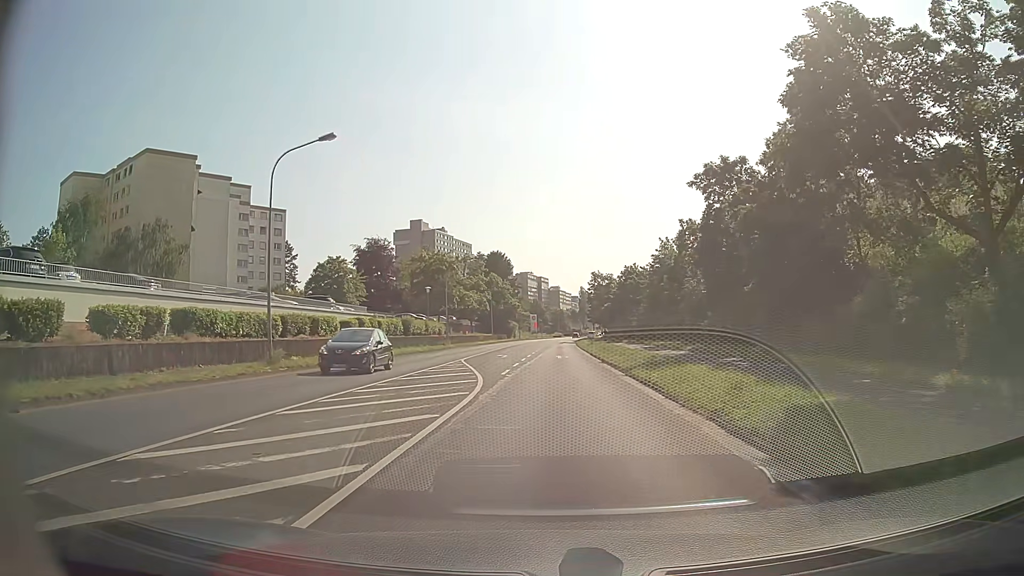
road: secondary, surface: asphalt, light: Day
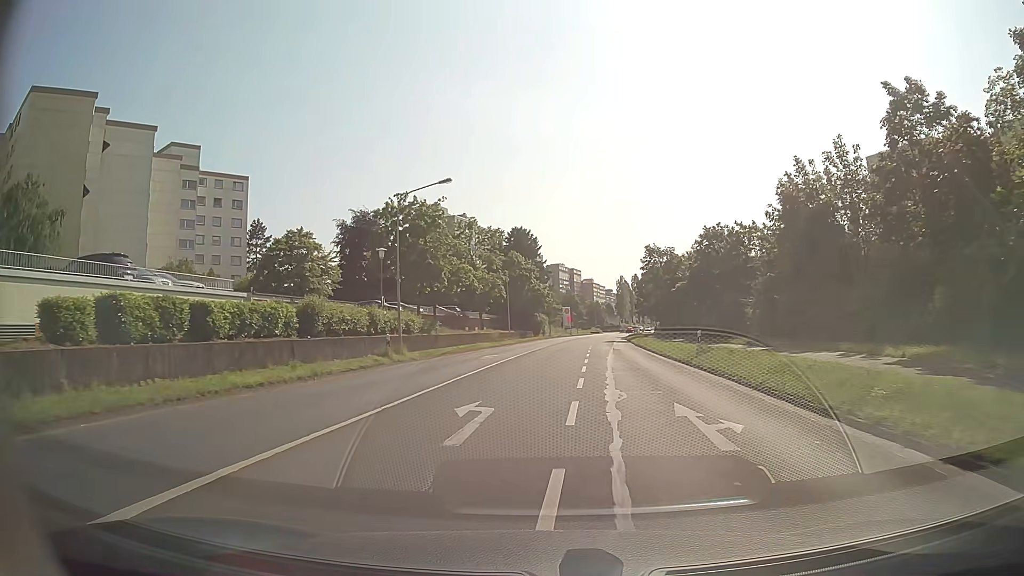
(-0.7, +30.8) m; -3°
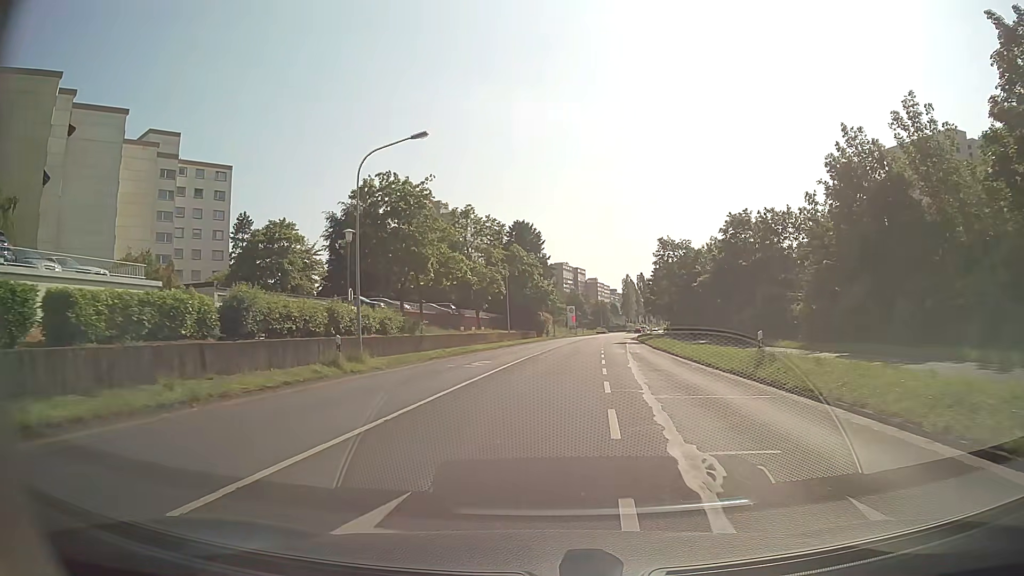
(0.0, +7.2) m; -1°
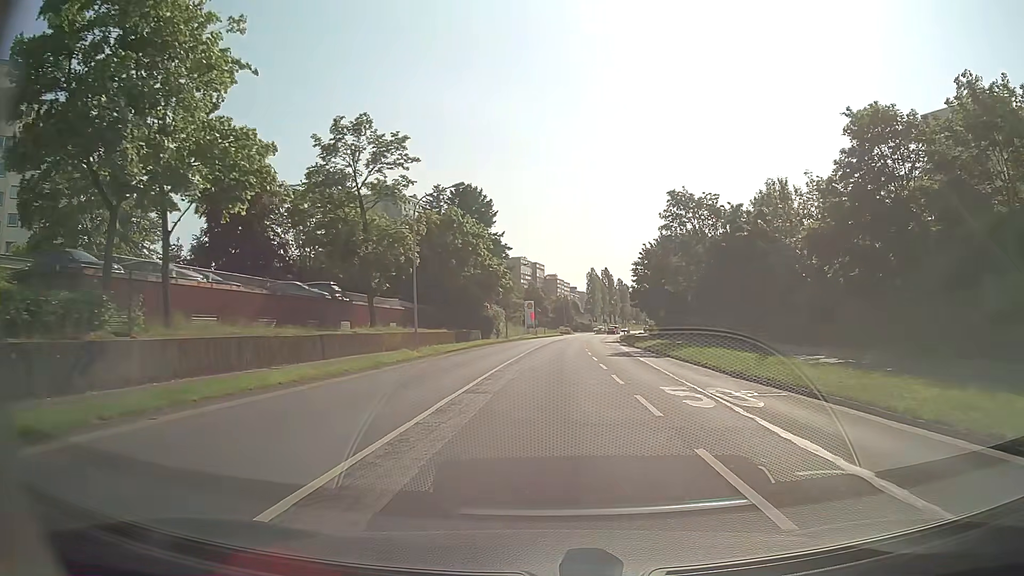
(+0.9, +27.9) m; +4°
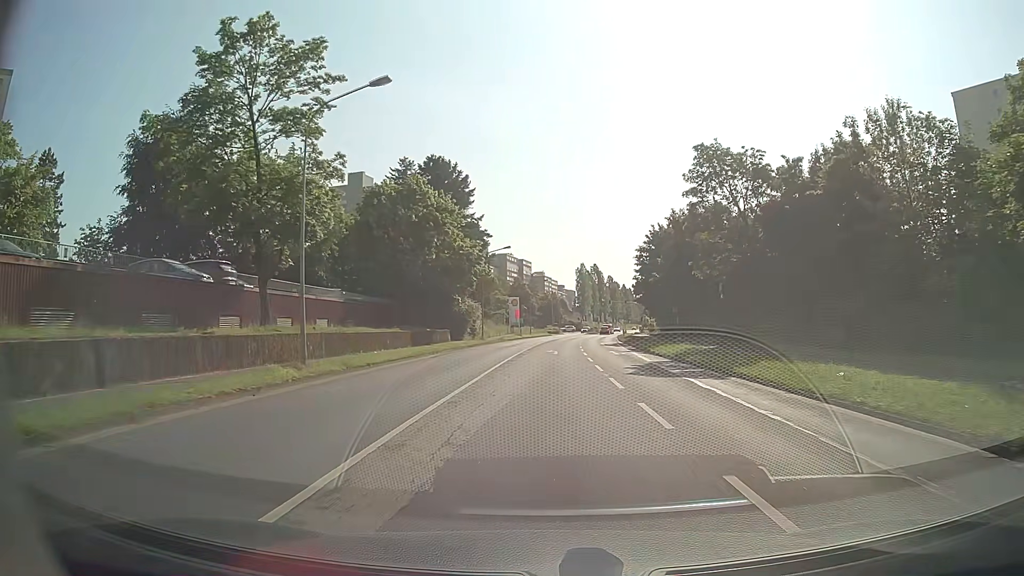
(+0.1, +13.4) m; +1°
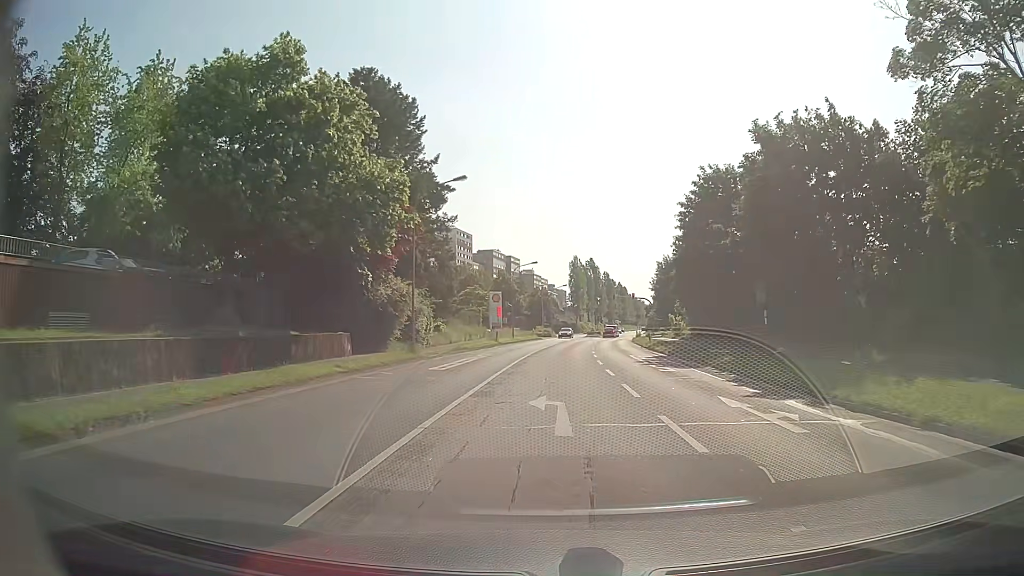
(+0.3, +25.8) m; +1°
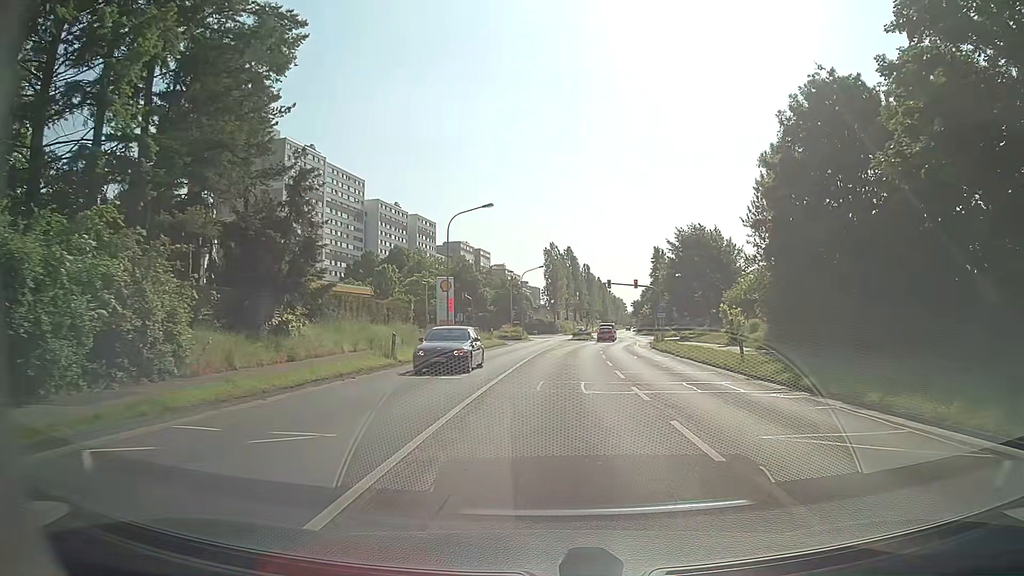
(+0.6, +30.5) m; +2°
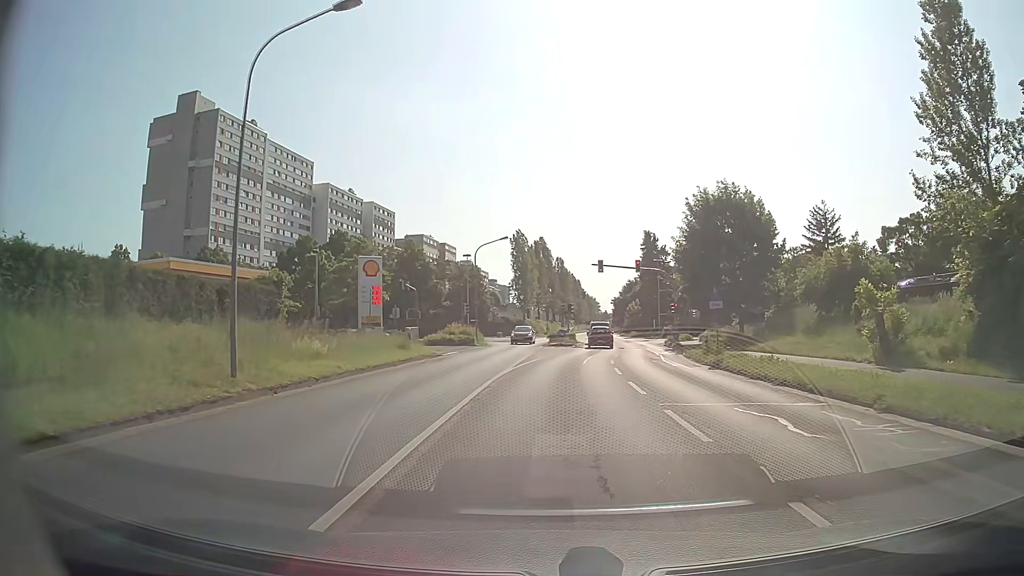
(+0.5, +23.0) m; +2°
(0, +10) (+1, +20) (+2, +30) (+3, +40) (+5, +50) (+5, +60) (+4, +70) (-1, +78) (-9, +84) (-19, +84) m
